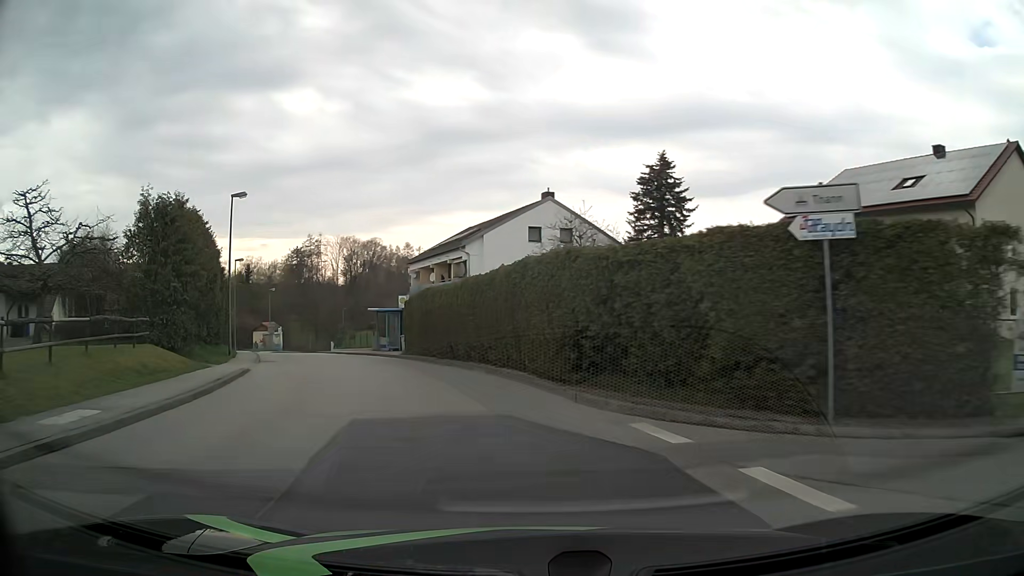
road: unclassified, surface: asphalt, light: Day
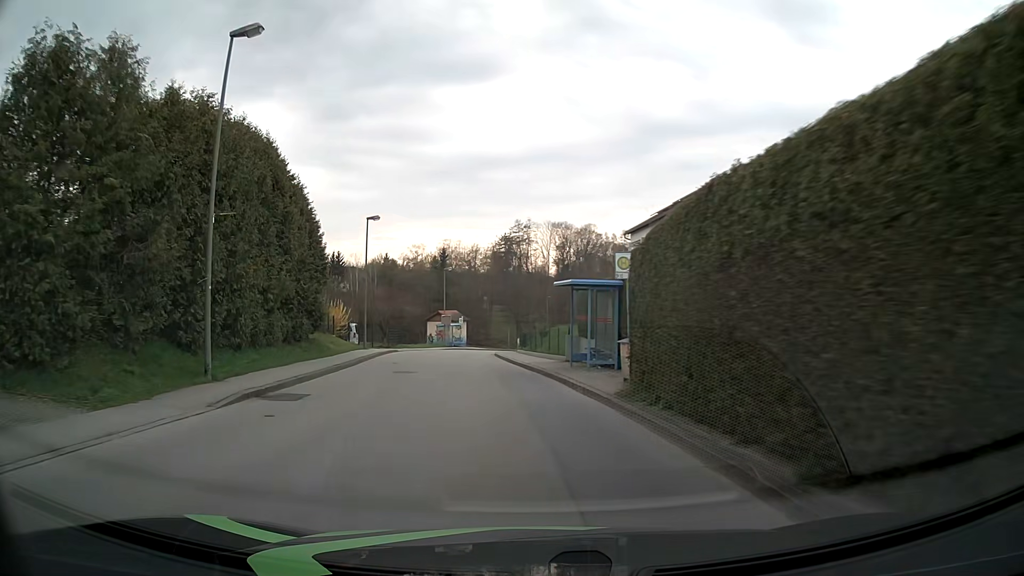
(-3.5, +19.5) m; -19°
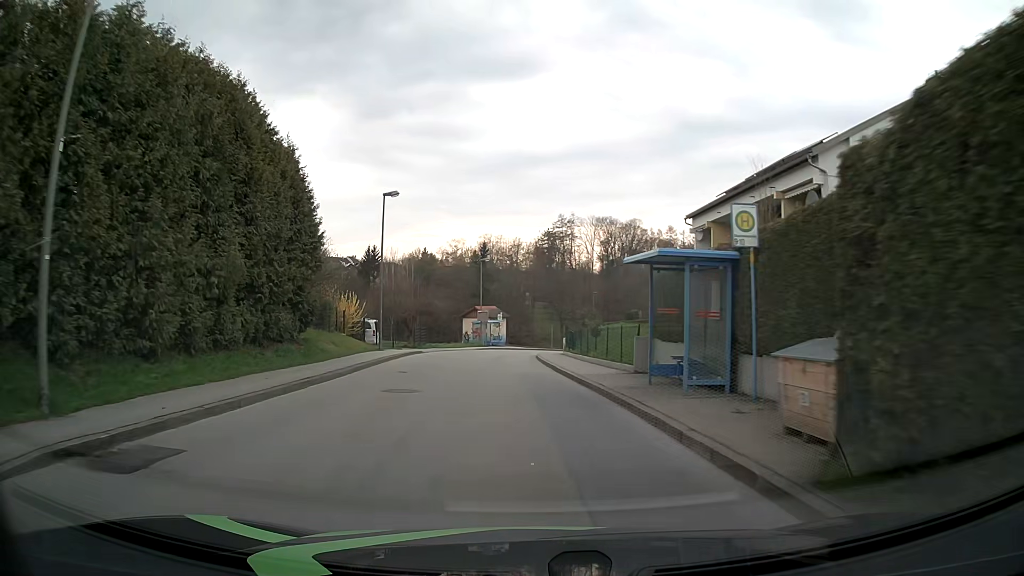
(-0.2, +6.8) m; -4°
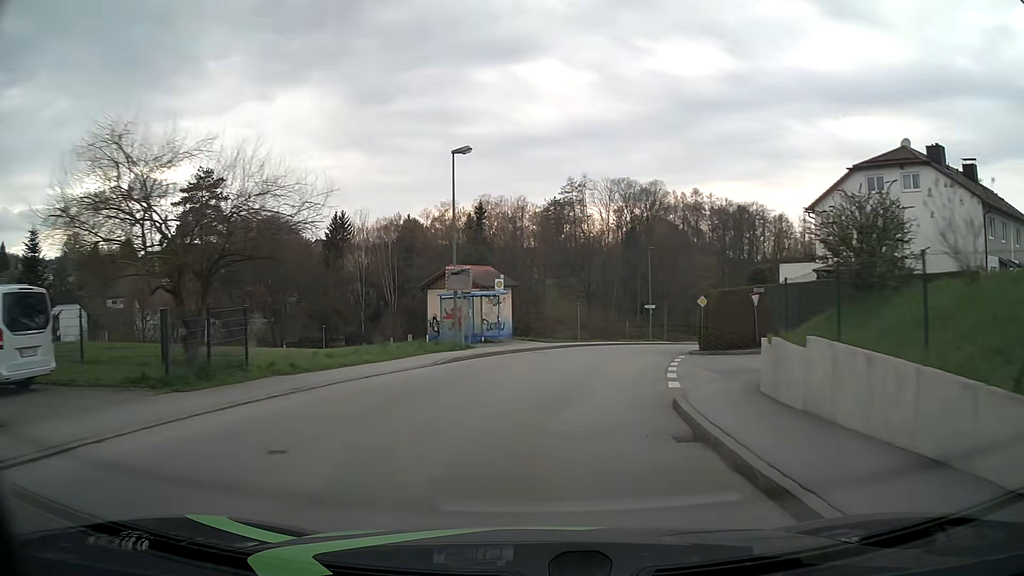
(-1.5, +34.1) m; 0°
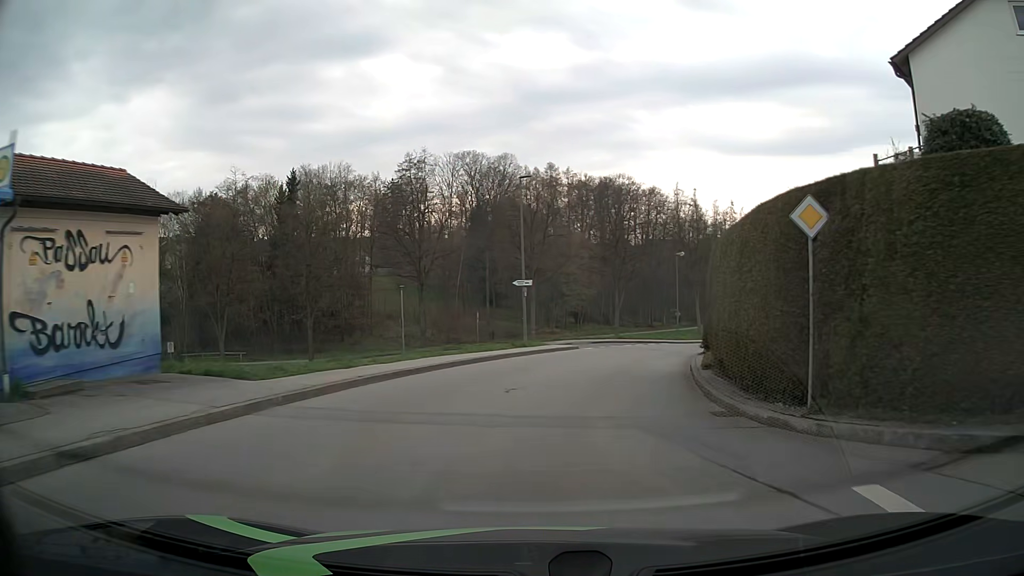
(+2.8, +26.0) m; +13°
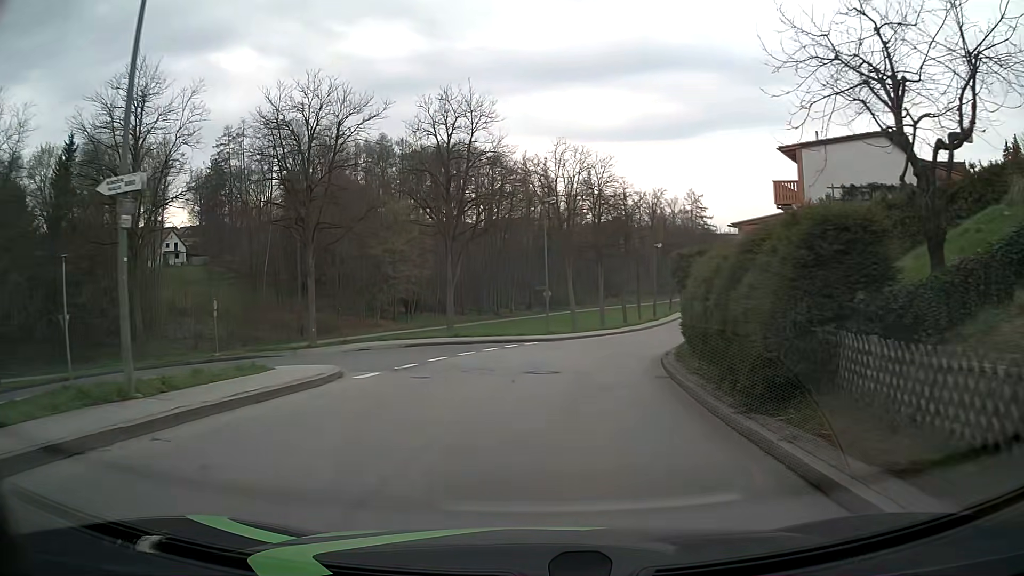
(+2.8, +22.1) m; +14°
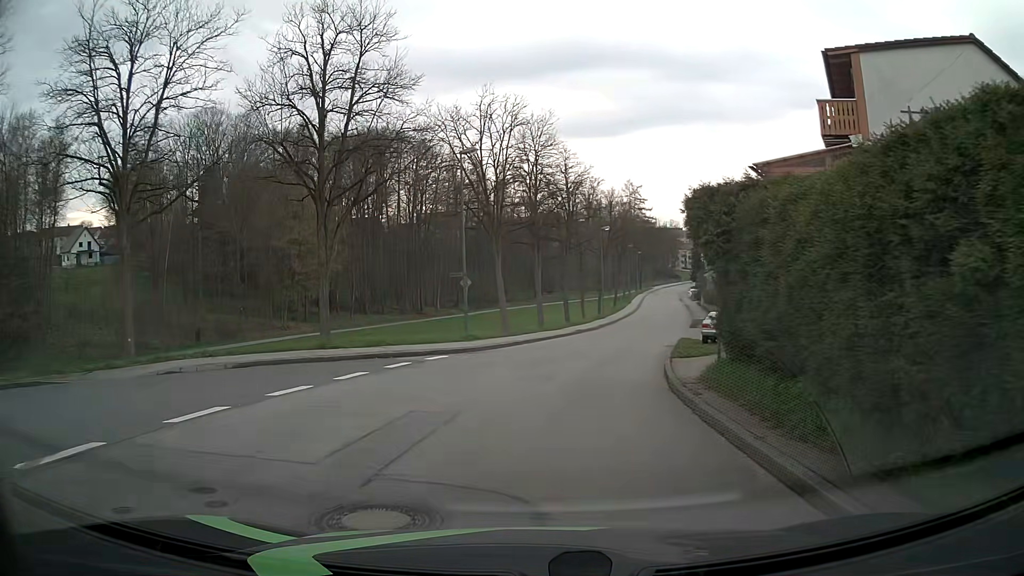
(+0.6, +11.2) m; +7°
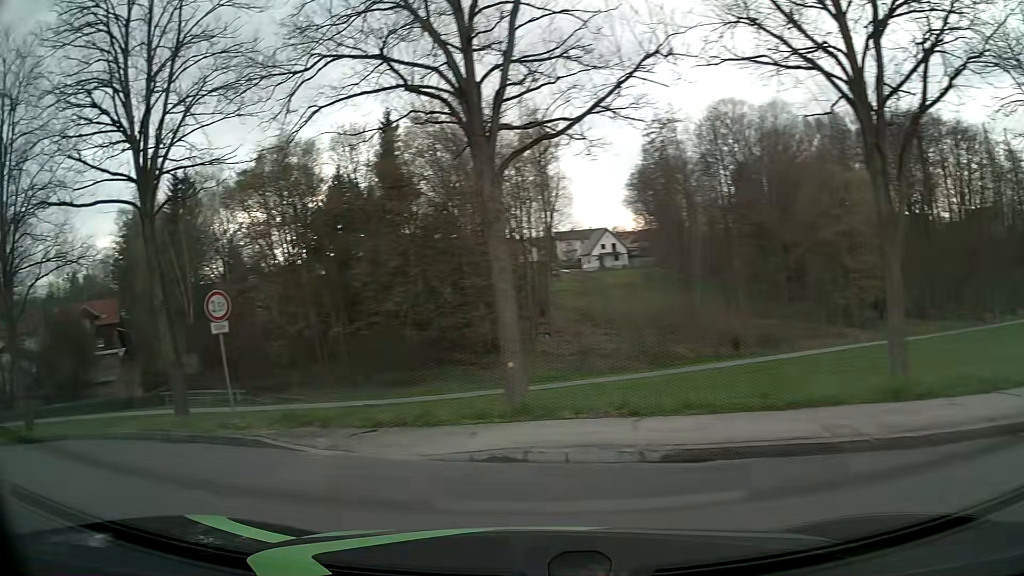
(-2.9, +11.9) m; -52°
(-4, +9) (-13, +14) (-22, +18) (-31, +21) (-40, +26) (-48, +31) (-56, +37) (-64, +43) (-73, +49) (-81, +55) m
